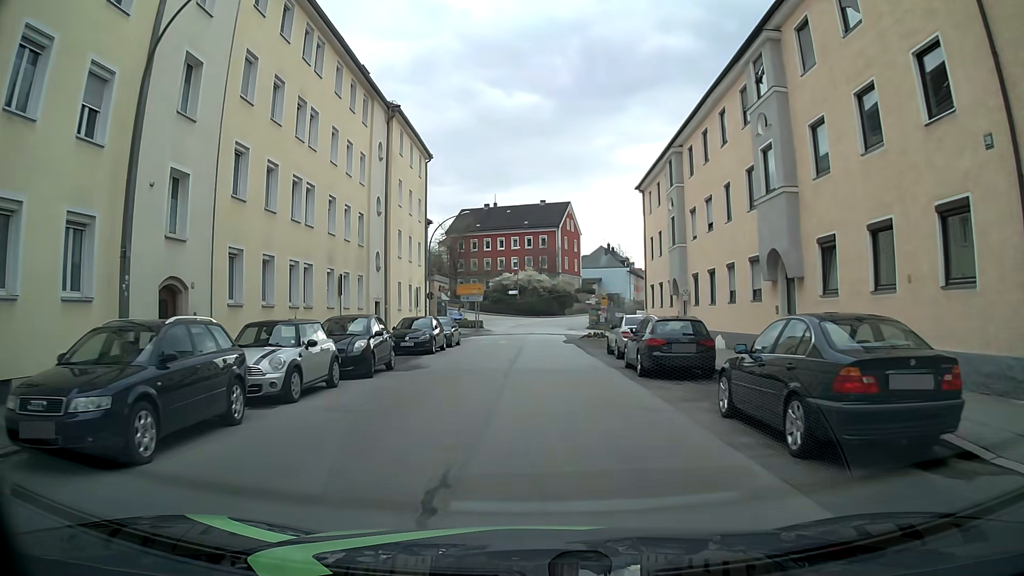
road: tertiary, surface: asphalt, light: Day
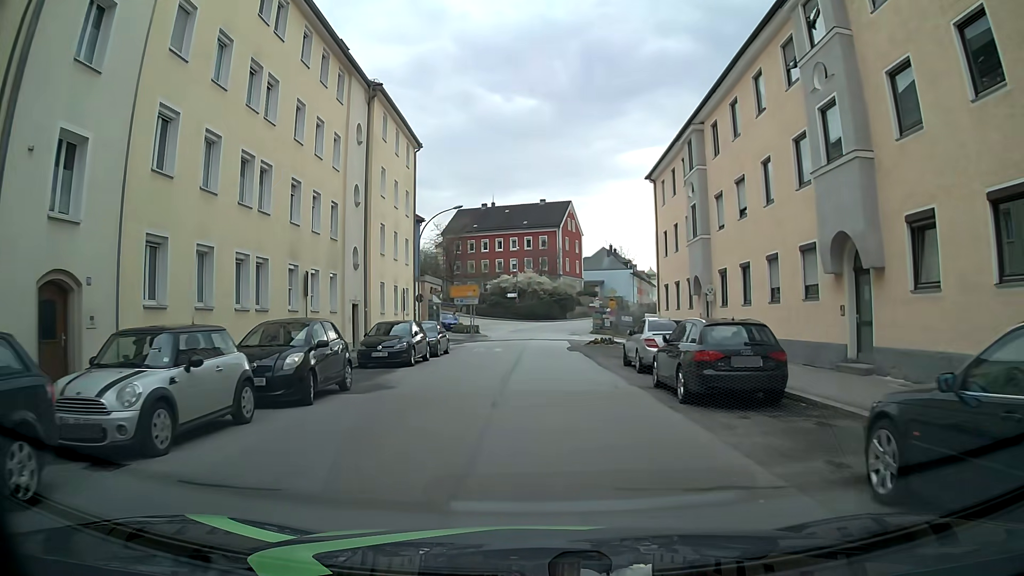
(0.0, +4.5) m; +1°
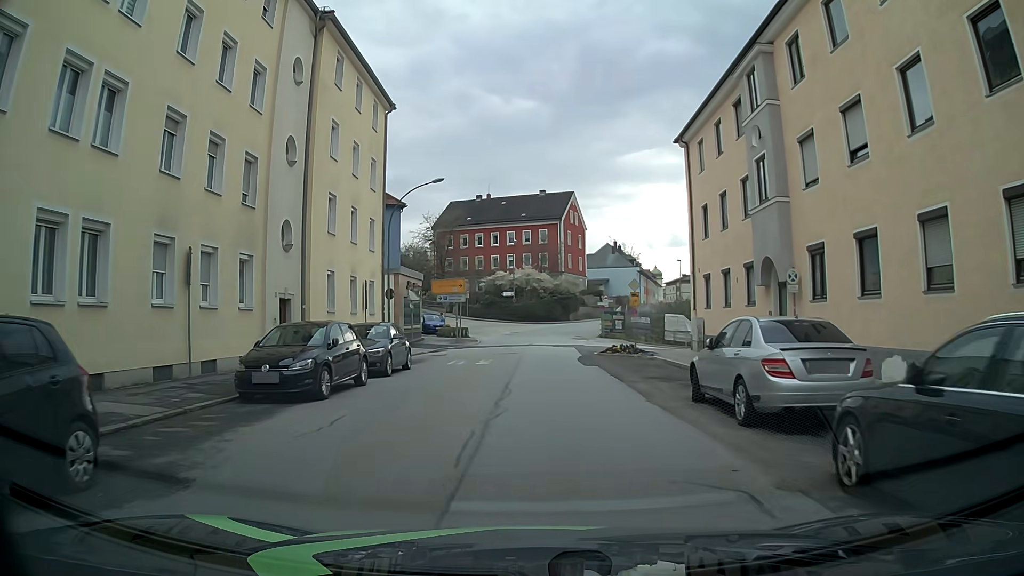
(0.0, +9.0) m; 0°
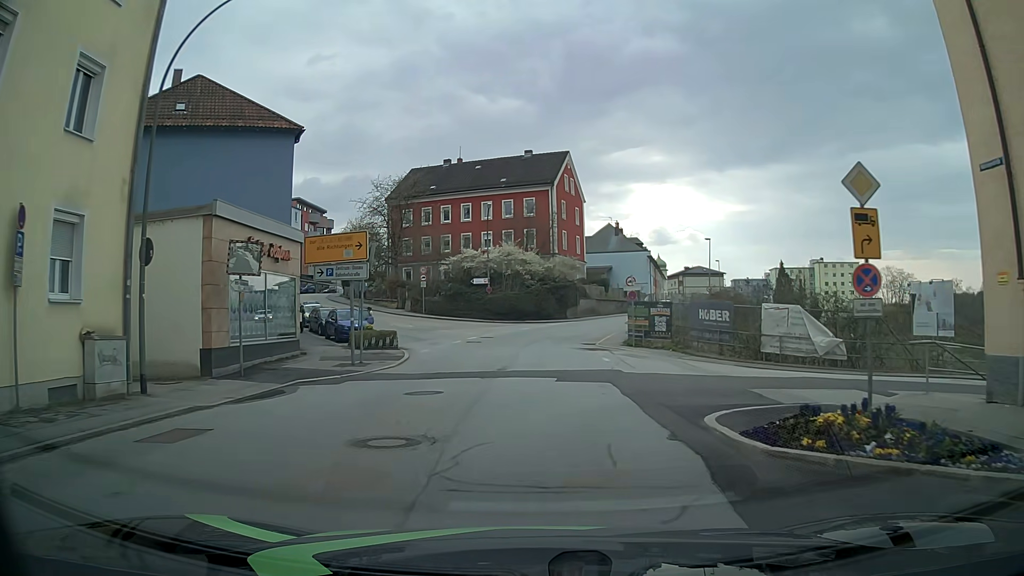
(+0.3, +22.3) m; +1°
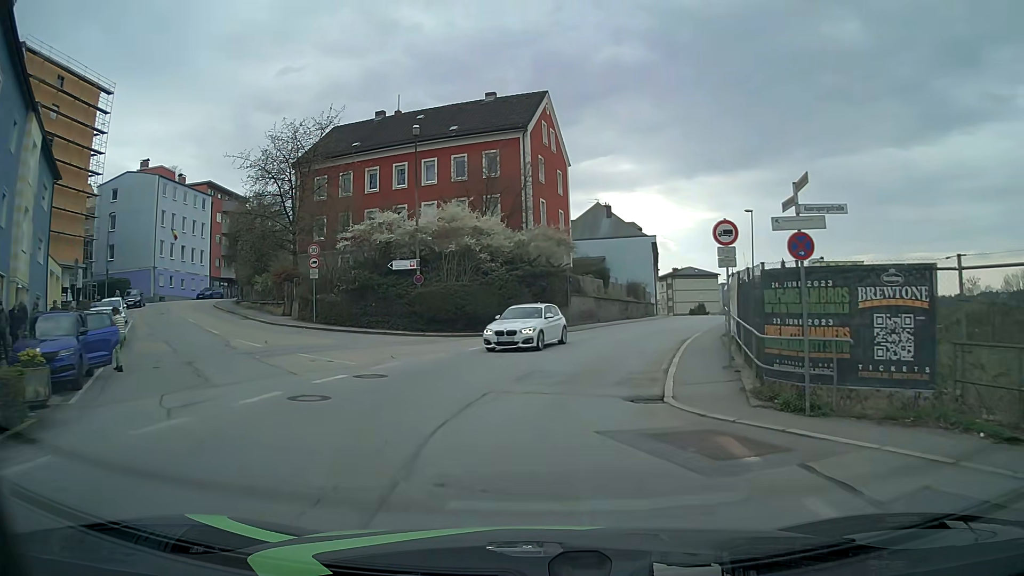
(+0.2, +22.3) m; +2°
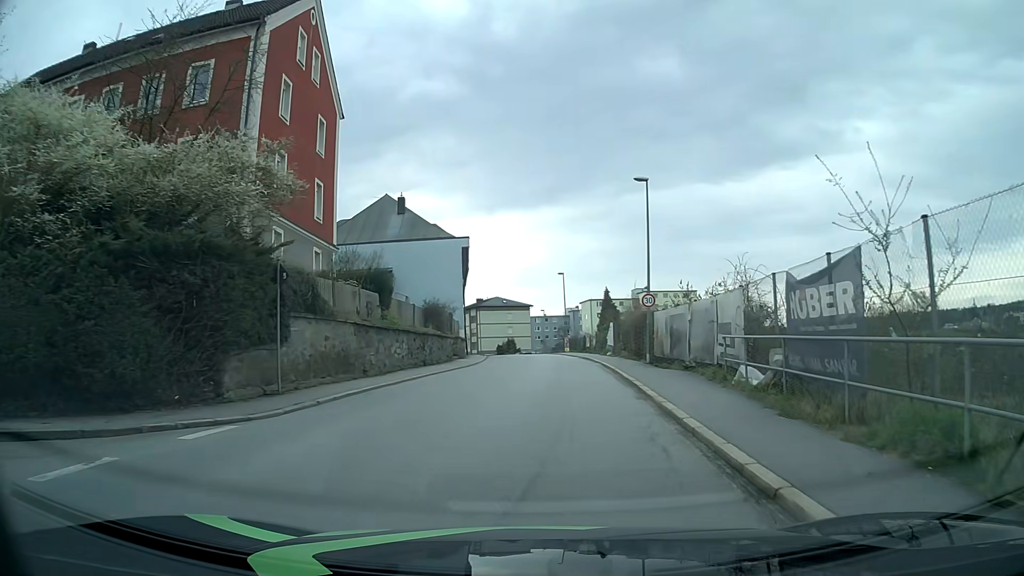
(+2.5, +21.3) m; +17°
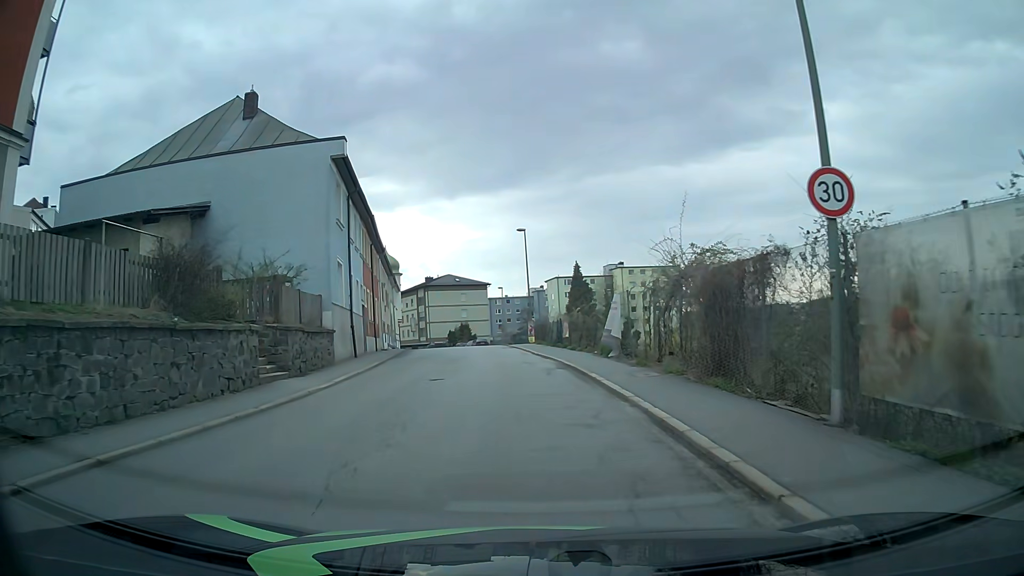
(+1.1, +20.9) m; +4°
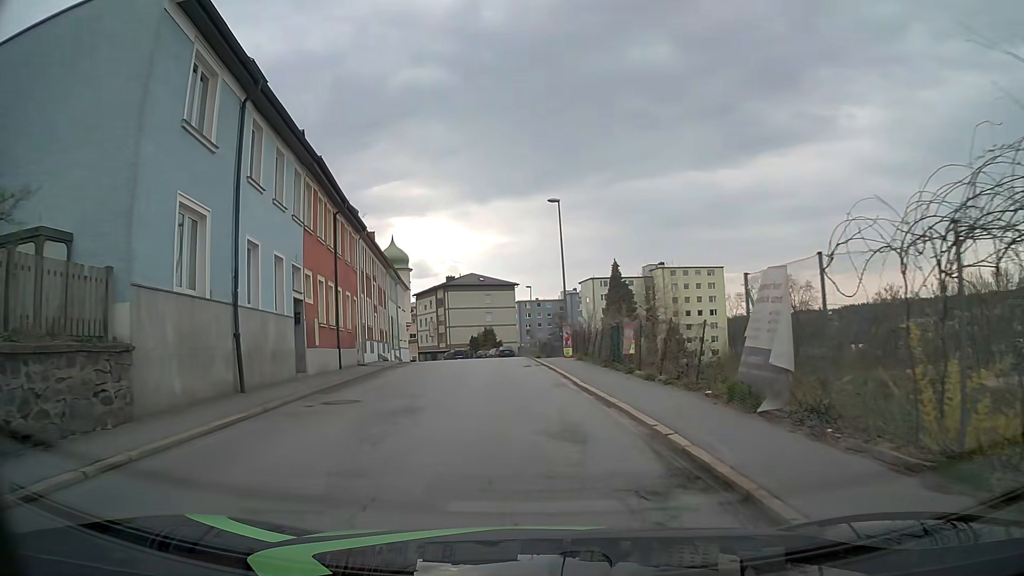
(-0.2, +13.1) m; -2°
(0, +10) (-1, +20) (-2, +30) (-3, +40) (-3, +50) (-5, +60) (-7, +70) (-10, +79) (-14, +88) (-18, +97) m
